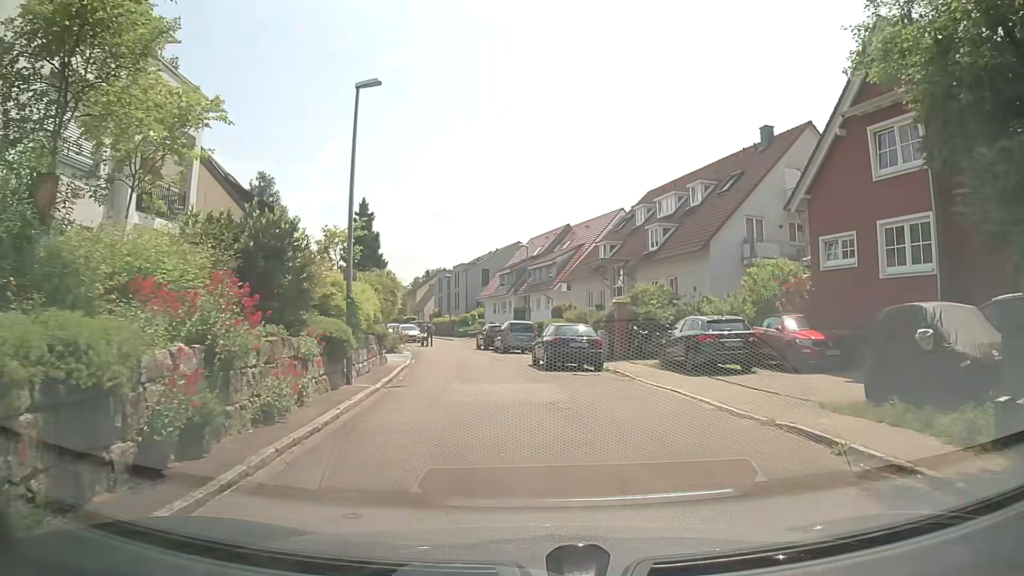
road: residential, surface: asphalt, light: Day
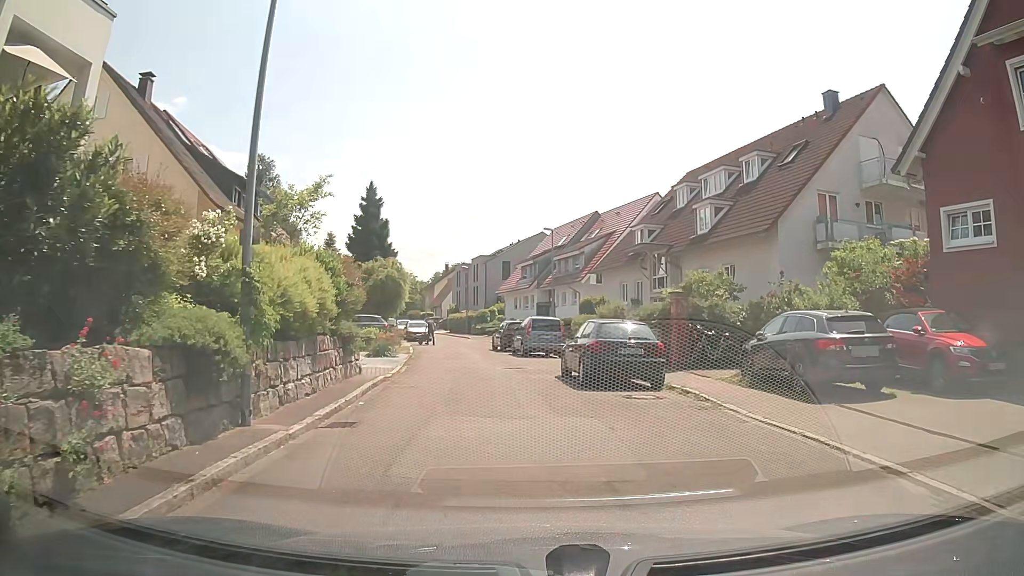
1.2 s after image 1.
(-0.1, +6.2) m; -3°
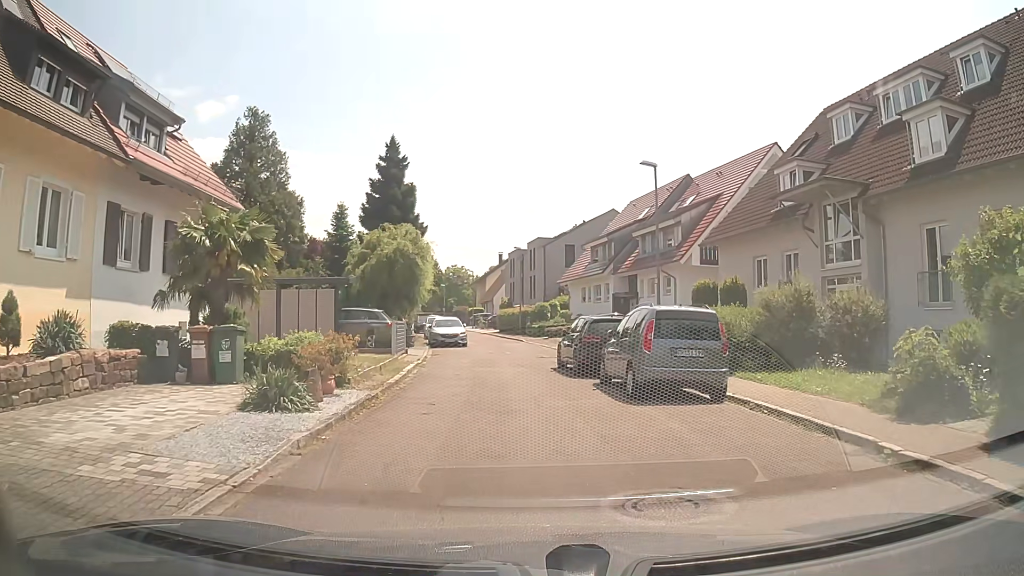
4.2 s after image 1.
(-0.7, +14.9) m; -4°
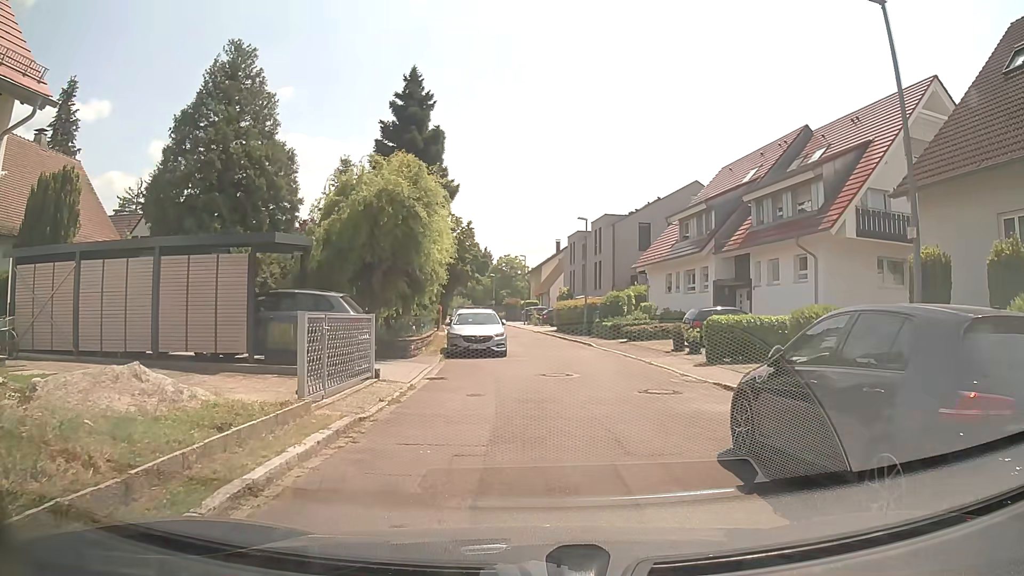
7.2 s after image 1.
(-0.5, +12.5) m; -5°
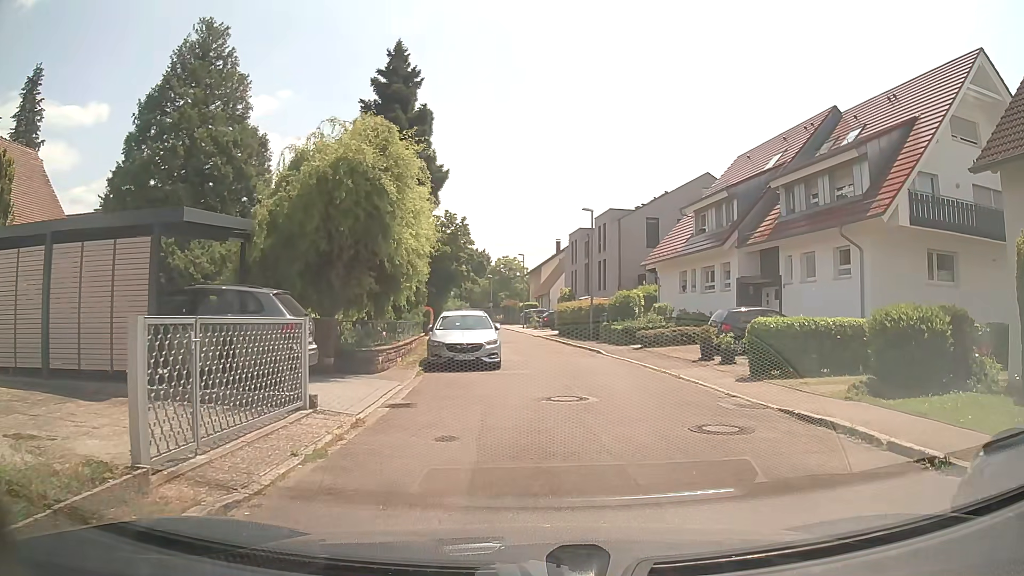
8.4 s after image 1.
(+0.1, +3.8) m; 0°
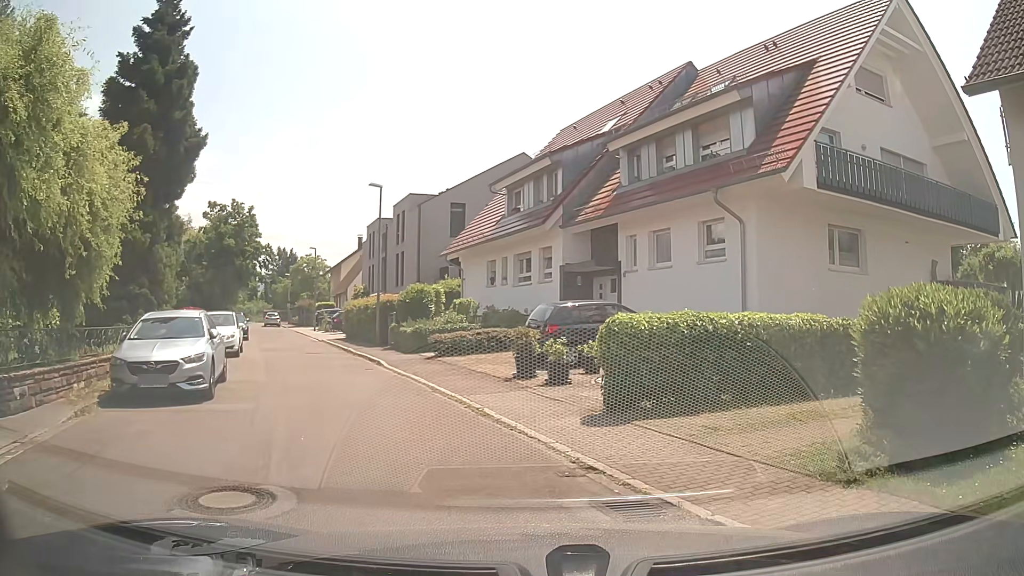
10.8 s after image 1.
(+1.1, +6.0) m; +18°
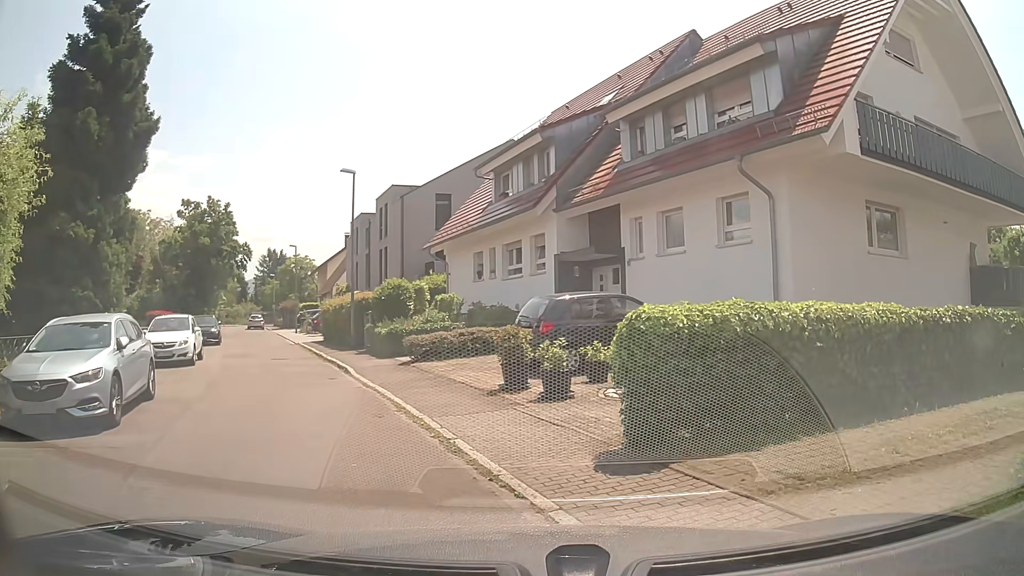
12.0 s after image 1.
(+0.1, +2.7) m; -2°
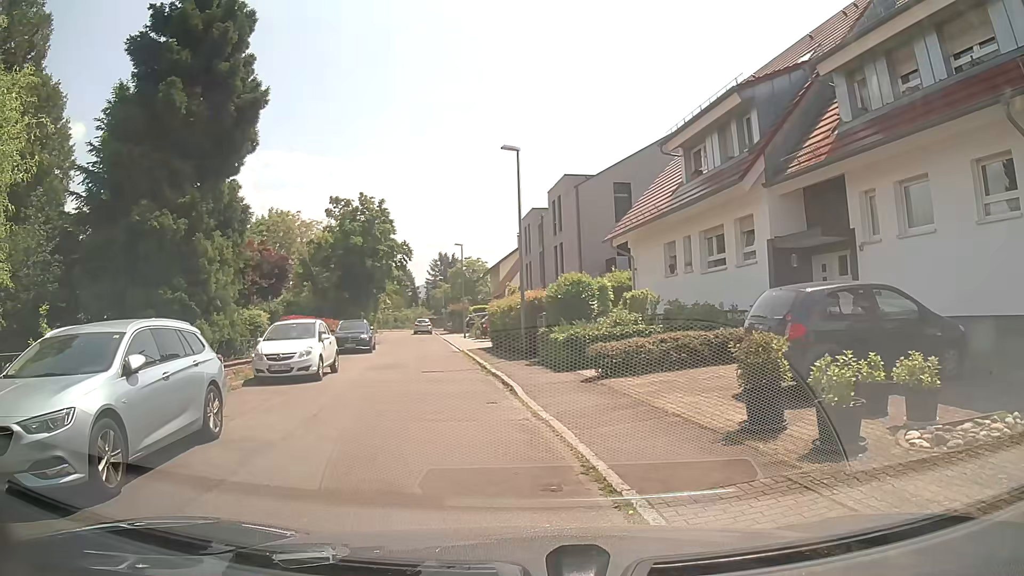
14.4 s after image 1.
(-0.3, +3.8) m; -10°
